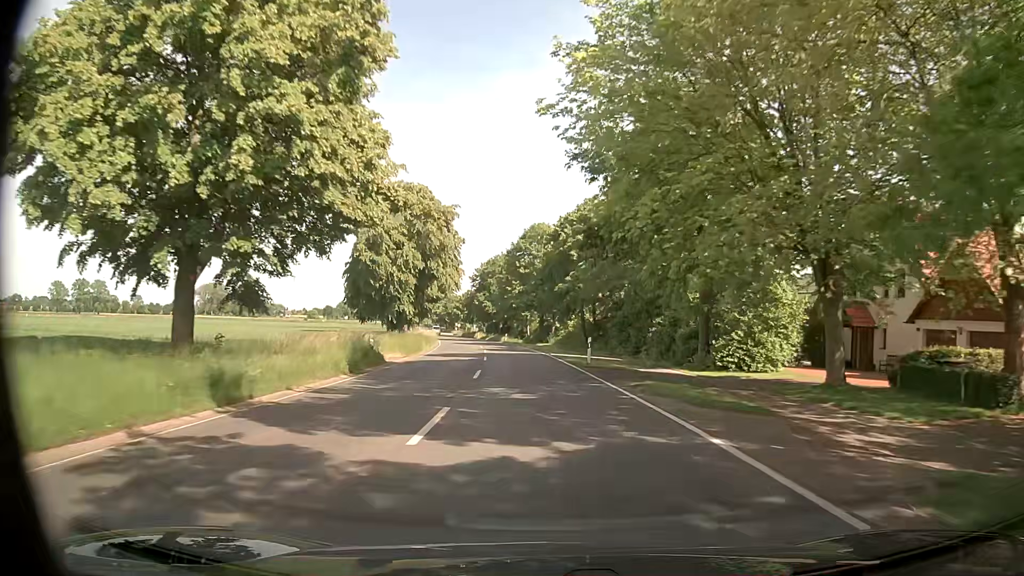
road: secondary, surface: asphalt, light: Day
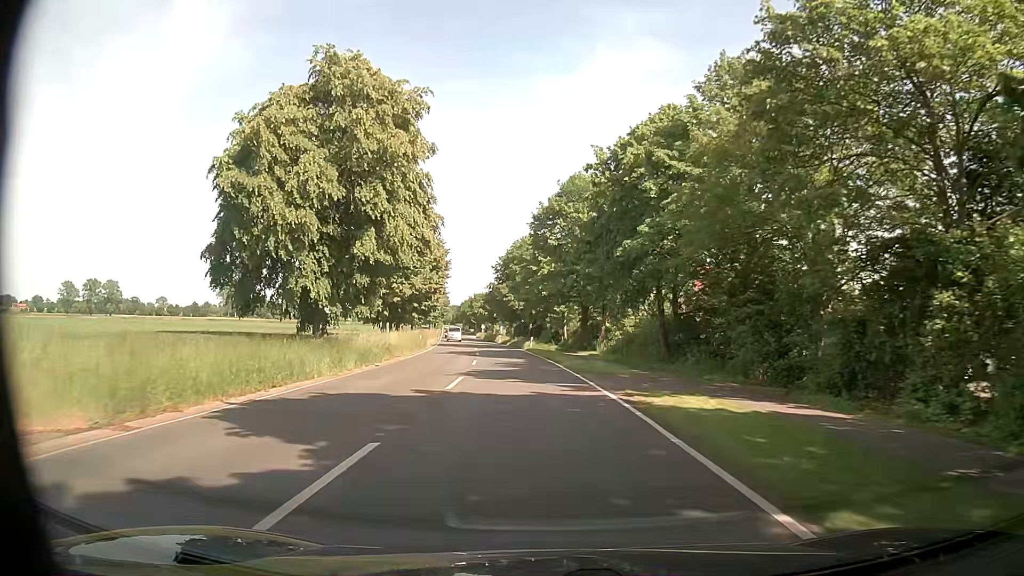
(-0.4, +28.1) m; -2°
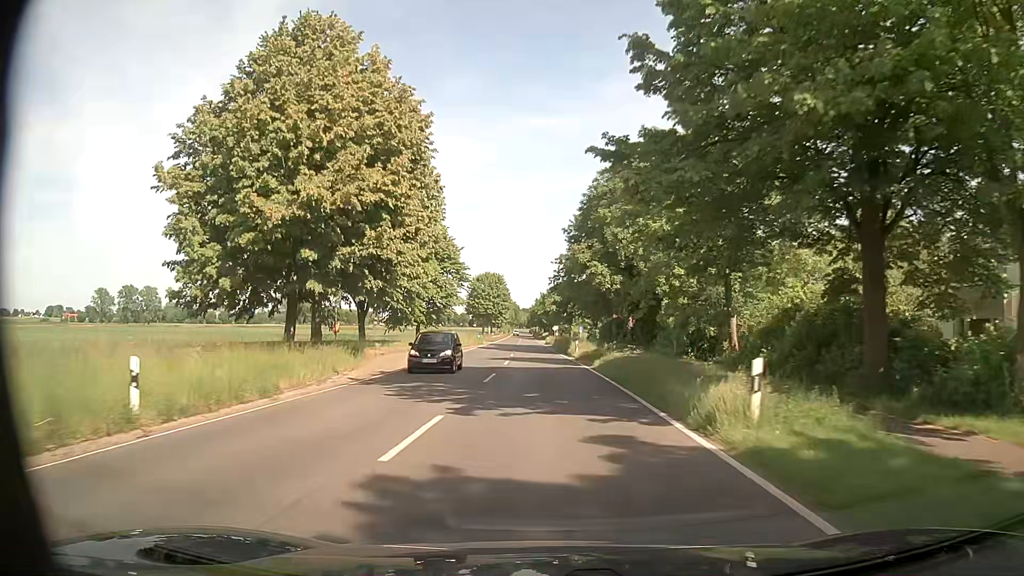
(-2.8, +45.3) m; -7°
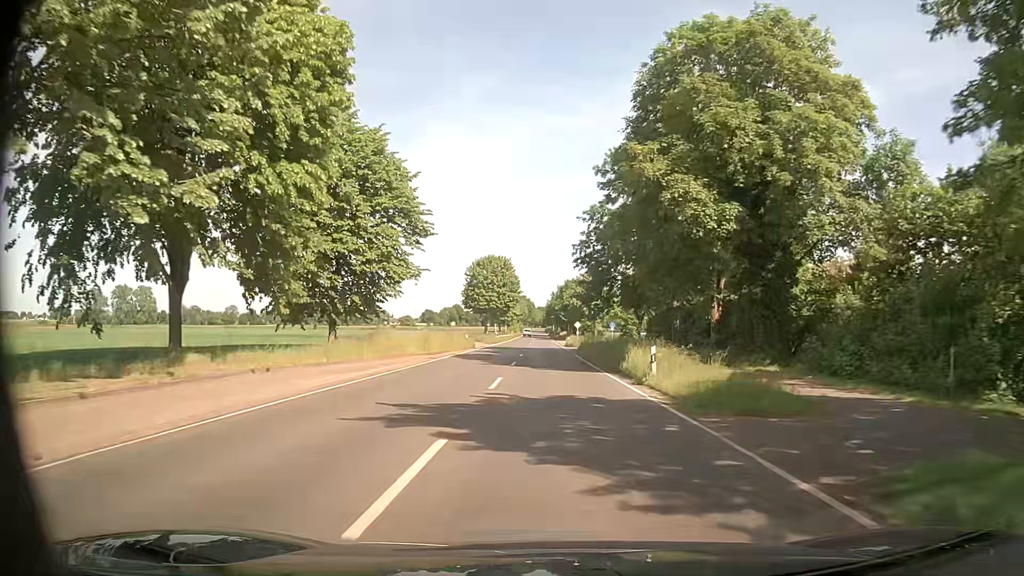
(-0.5, +26.8) m; -2°
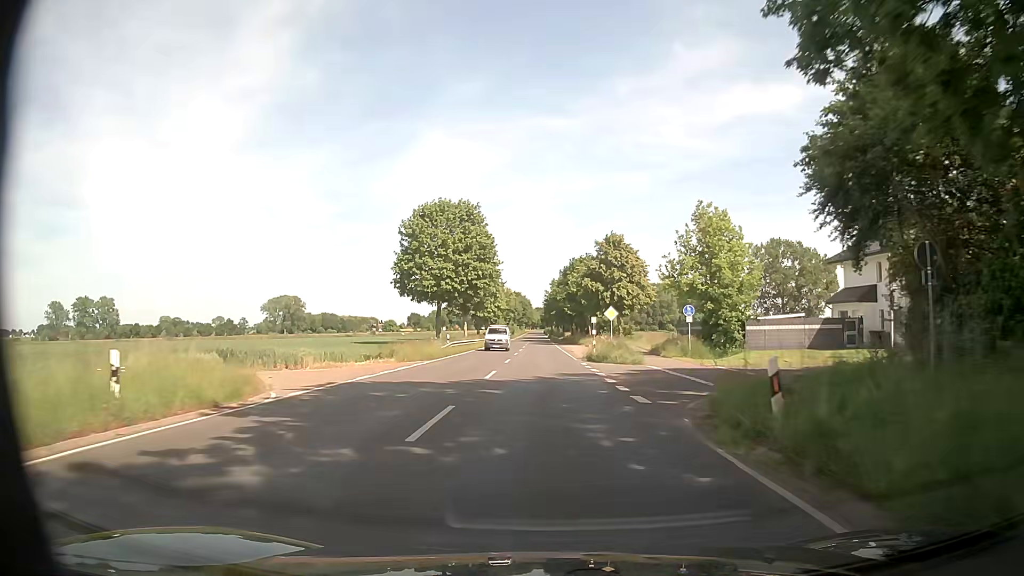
(+0.1, +44.3) m; 0°
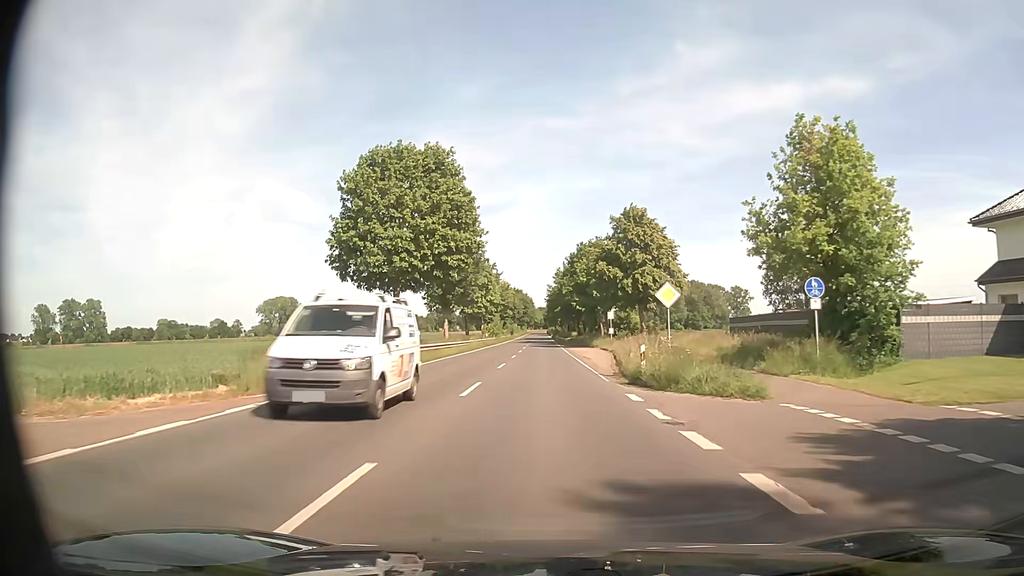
(0.0, +17.7) m; 0°
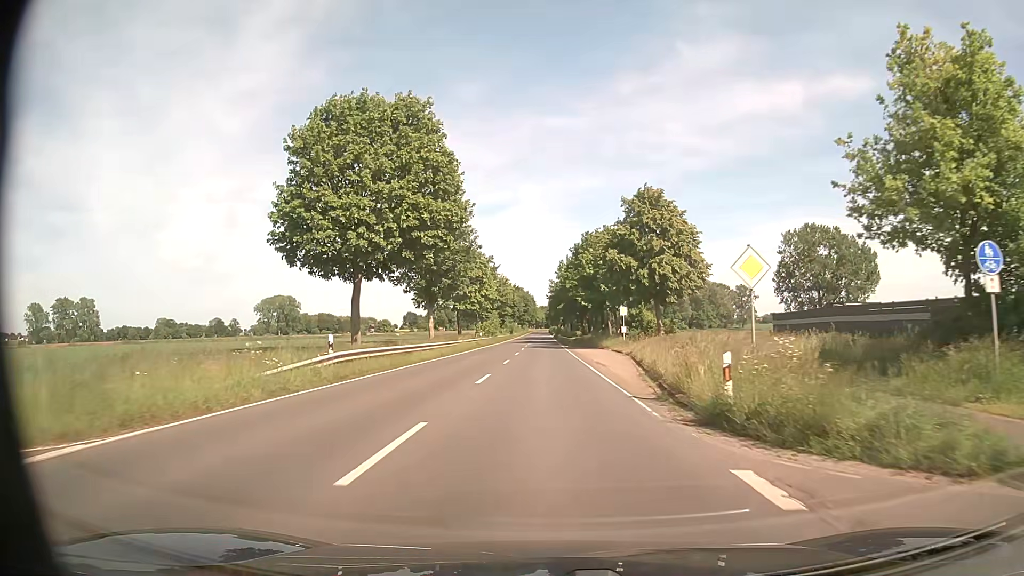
(0.0, +8.9) m; 0°
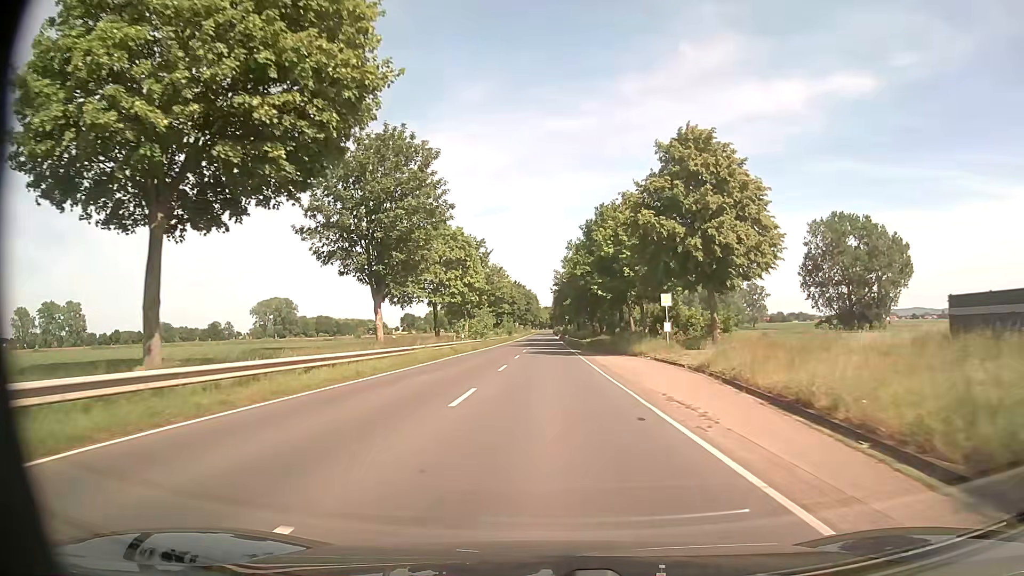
(-0.1, +17.7) m; 0°
(0, +10) (0, +20) (0, +30) (0, +40) (0, +50) (0, +60) (0, +70) (0, +80) (0, +90) (0, +100) m
